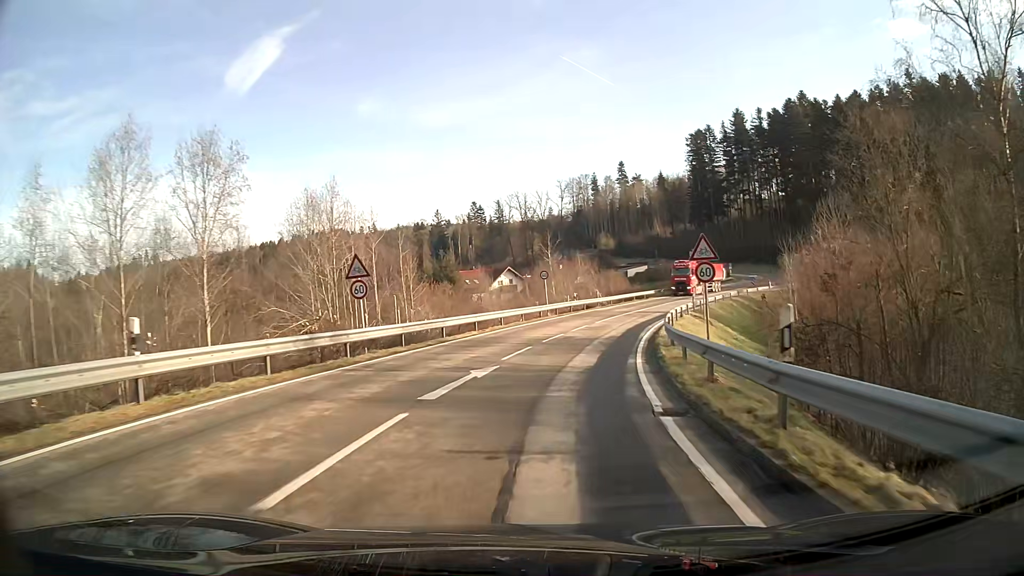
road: secondary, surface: asphalt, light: Day
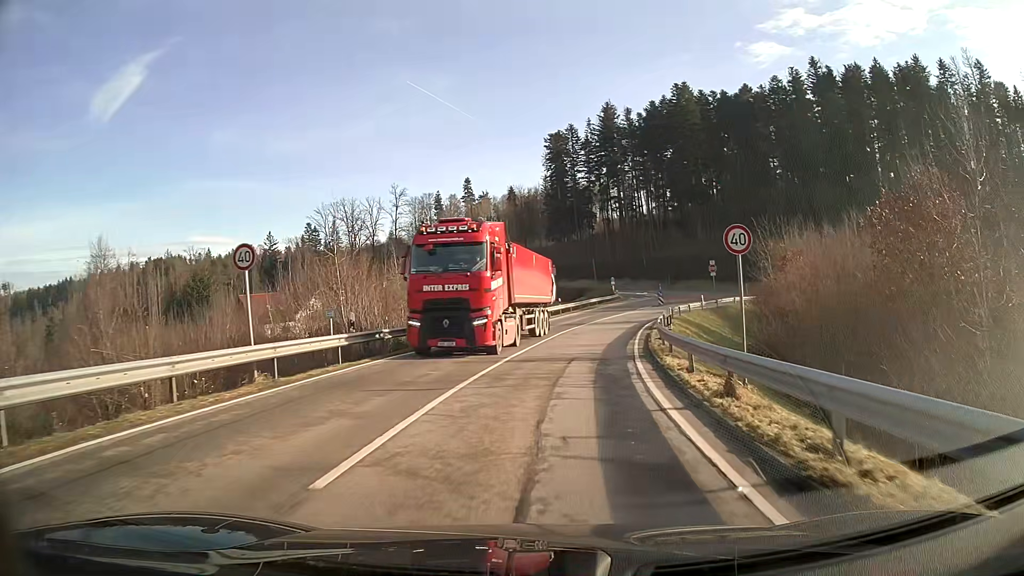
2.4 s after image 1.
(+3.2, +29.0) m; +13°
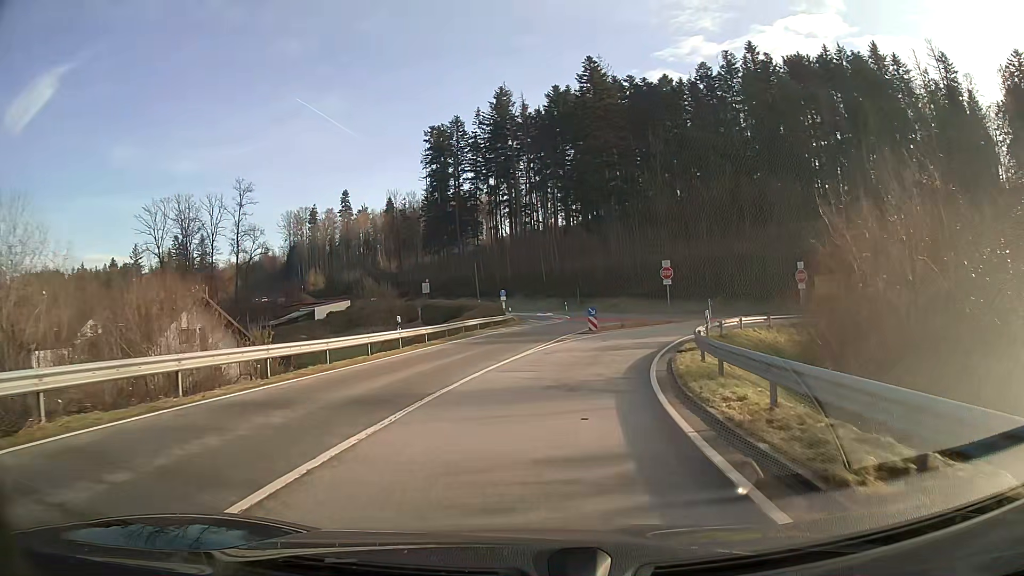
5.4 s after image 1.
(+2.6, +29.2) m; +9°
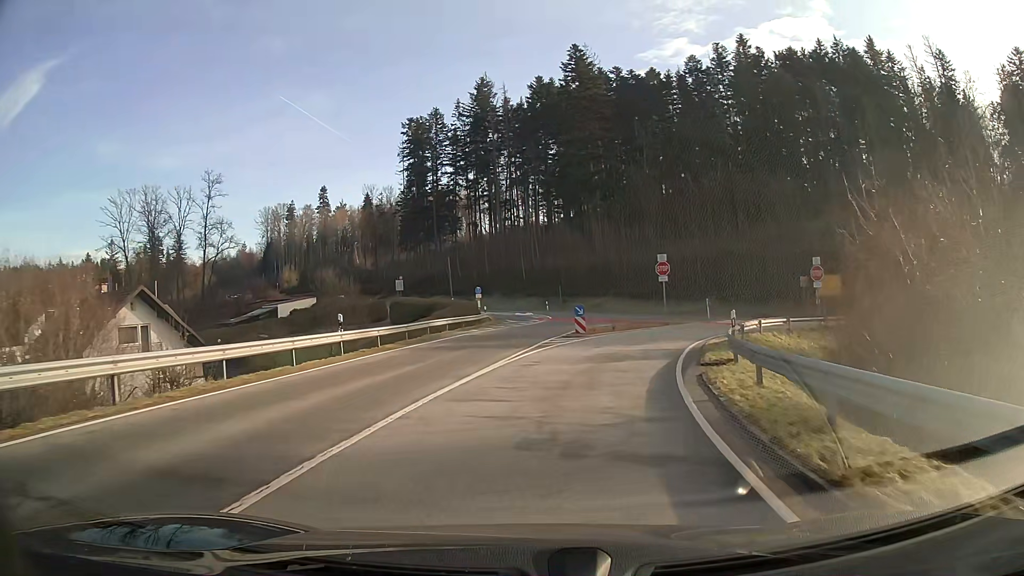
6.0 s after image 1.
(+0.1, +5.6) m; +2°
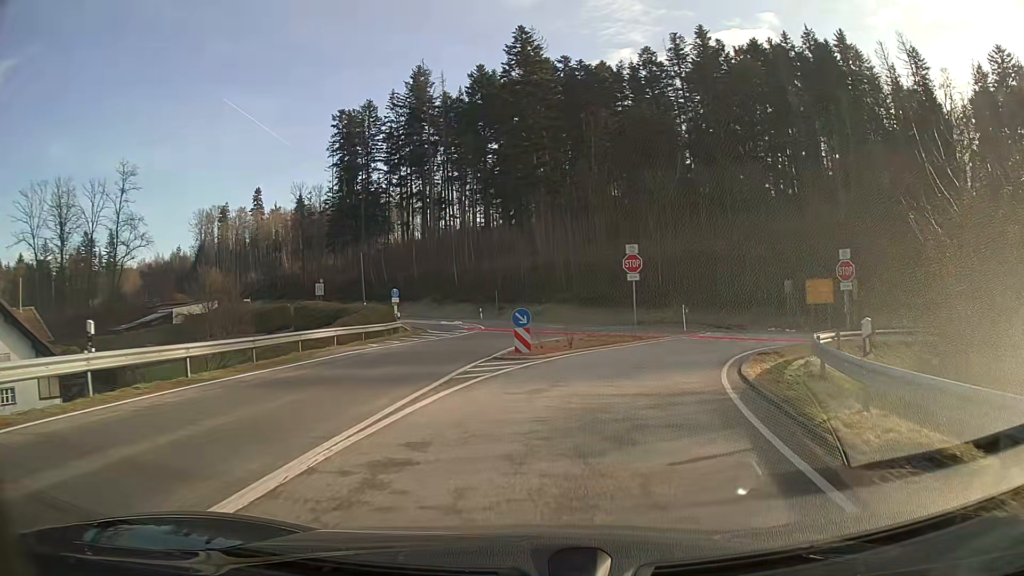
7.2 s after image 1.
(+0.5, +10.8) m; +6°
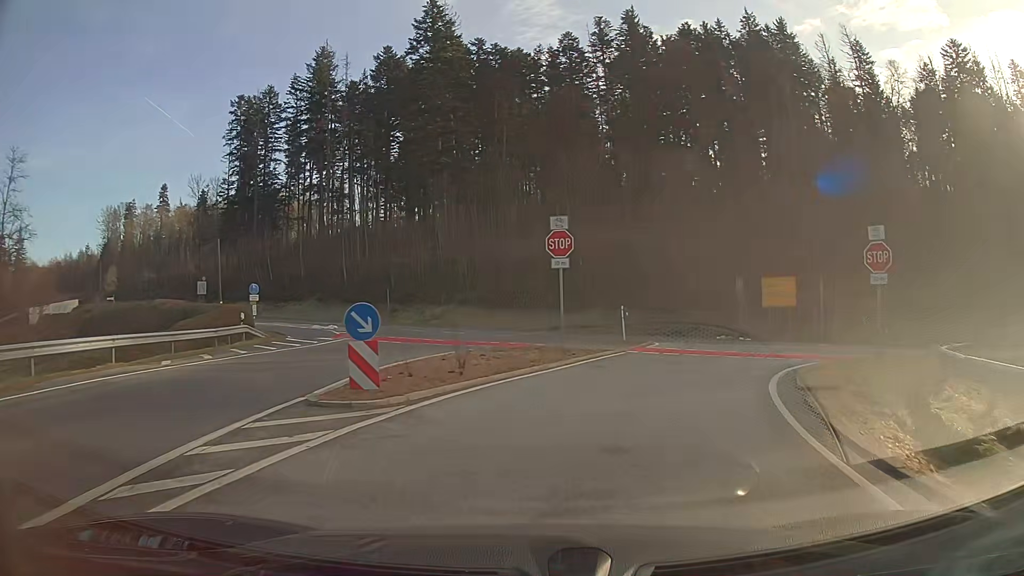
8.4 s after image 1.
(+0.7, +9.8) m; +9°
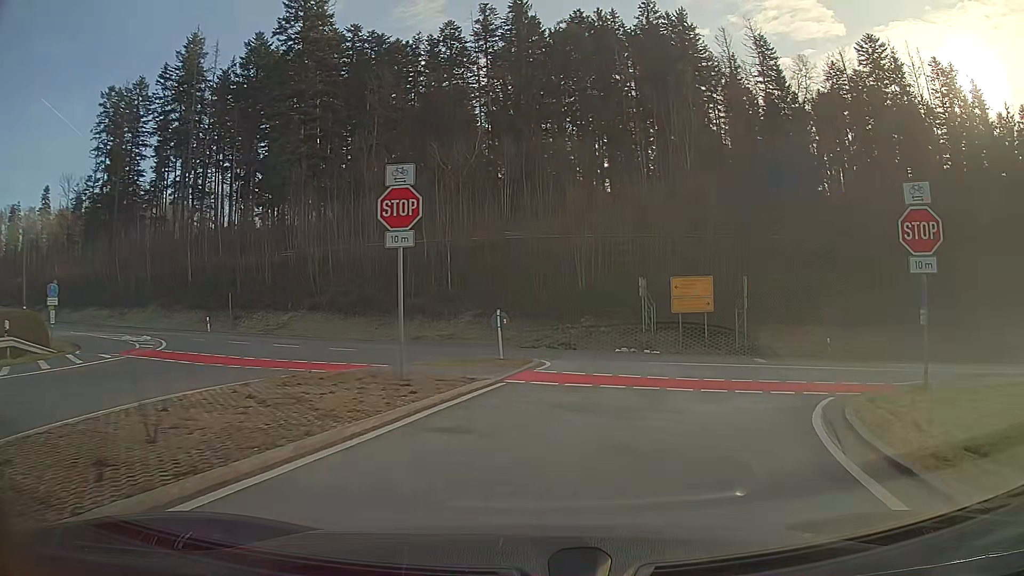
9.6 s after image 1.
(+0.7, +8.2) m; +11°
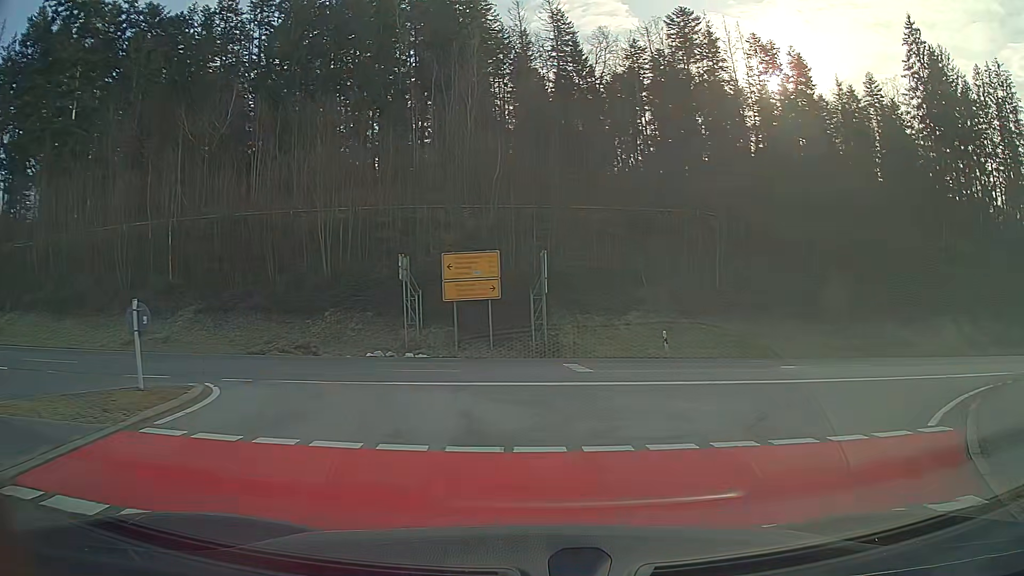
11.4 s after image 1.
(+1.5, +9.3) m; +19°
